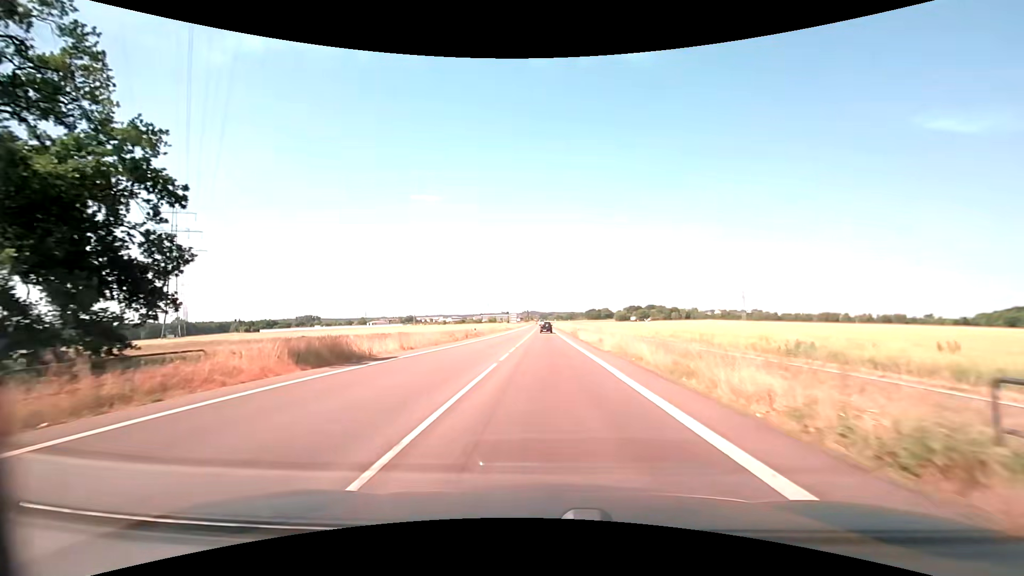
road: secondary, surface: asphalt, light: Day
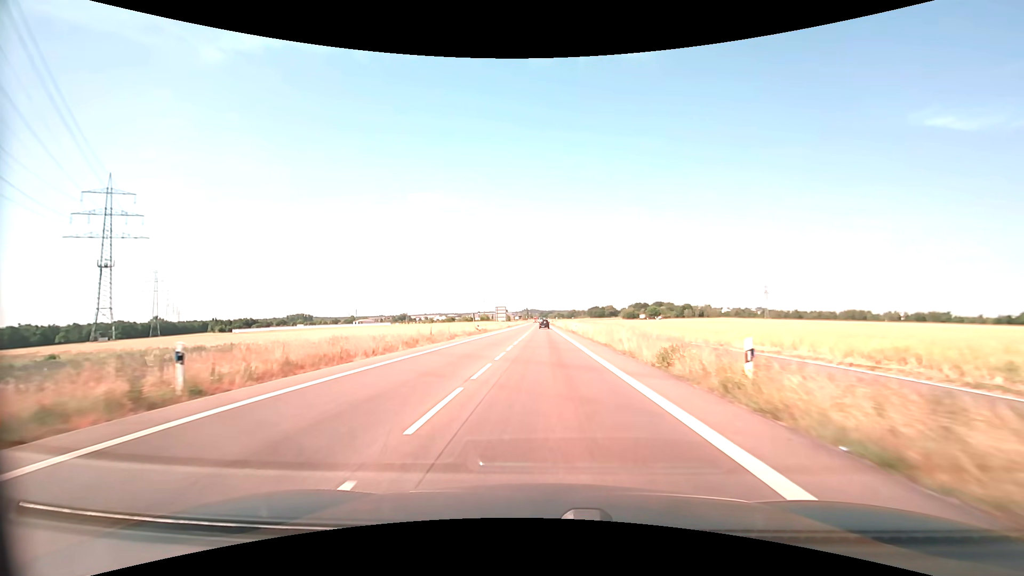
(-0.2, +47.0) m; 0°
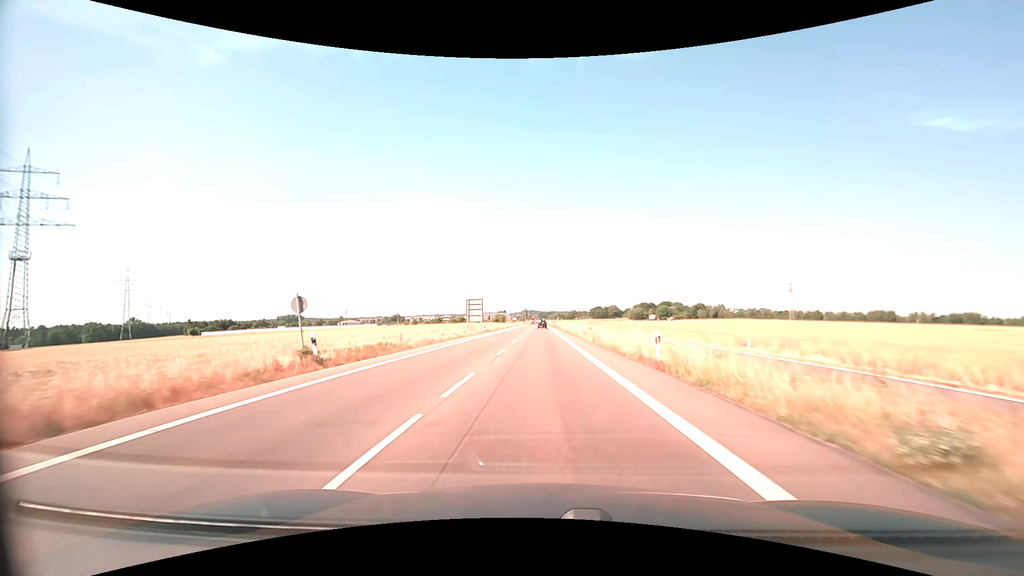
(0.0, +42.8) m; 0°
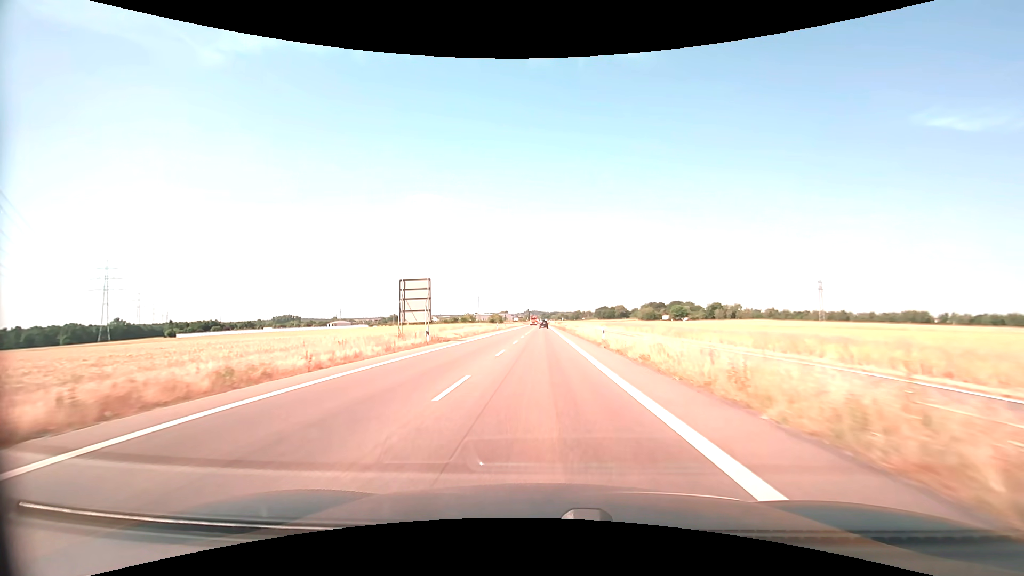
(-0.1, +34.7) m; 0°
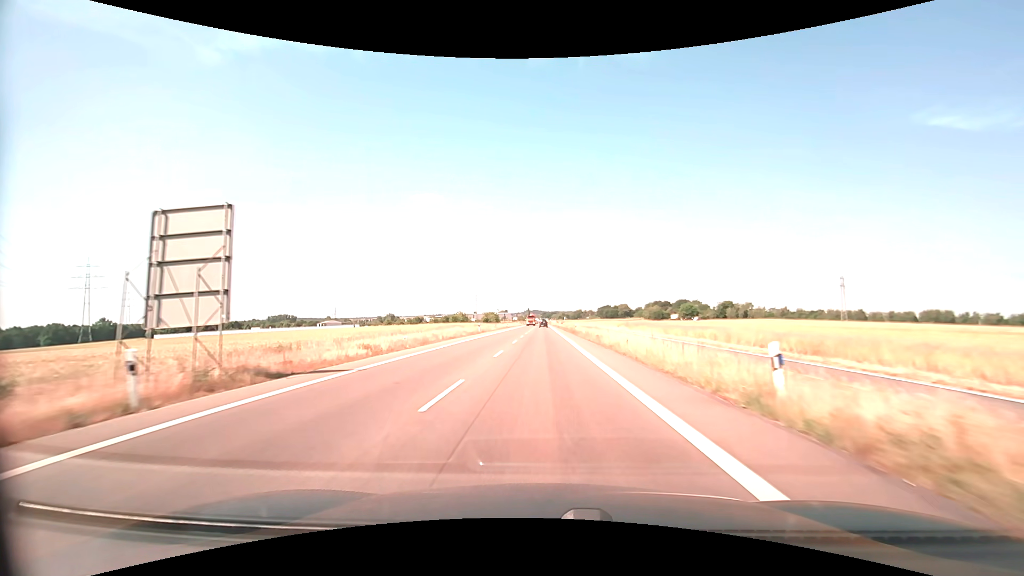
(-0.1, +23.9) m; 0°
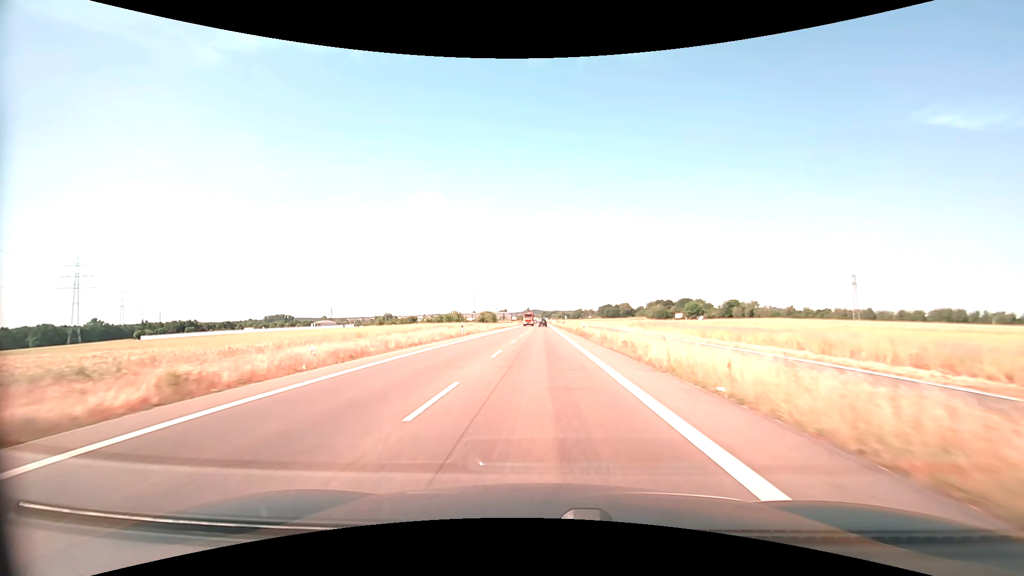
(0.0, +12.1) m; 0°
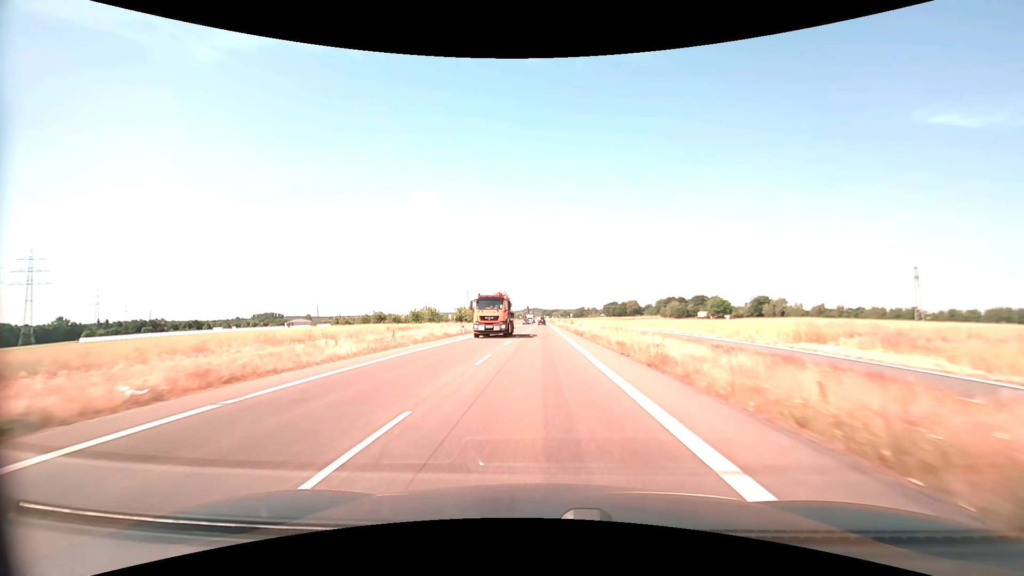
(0.0, +48.9) m; 0°
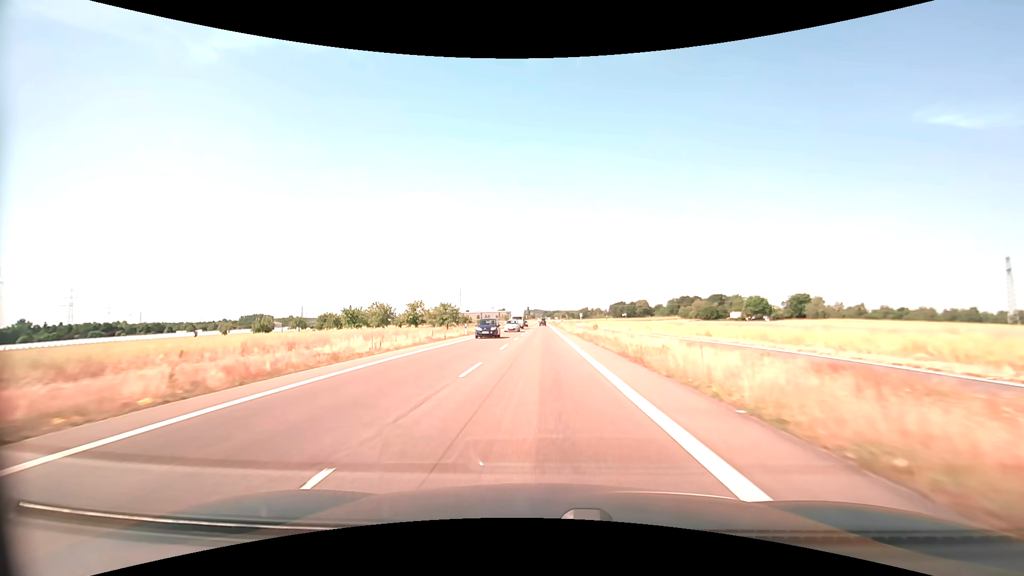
(-0.1, +48.0) m; 0°
(0, +10) (0, +20) (0, +30) (0, +40) (0, +50) (0, +60) (0, +70) (0, +80) (0, +90) (0, +100) m
